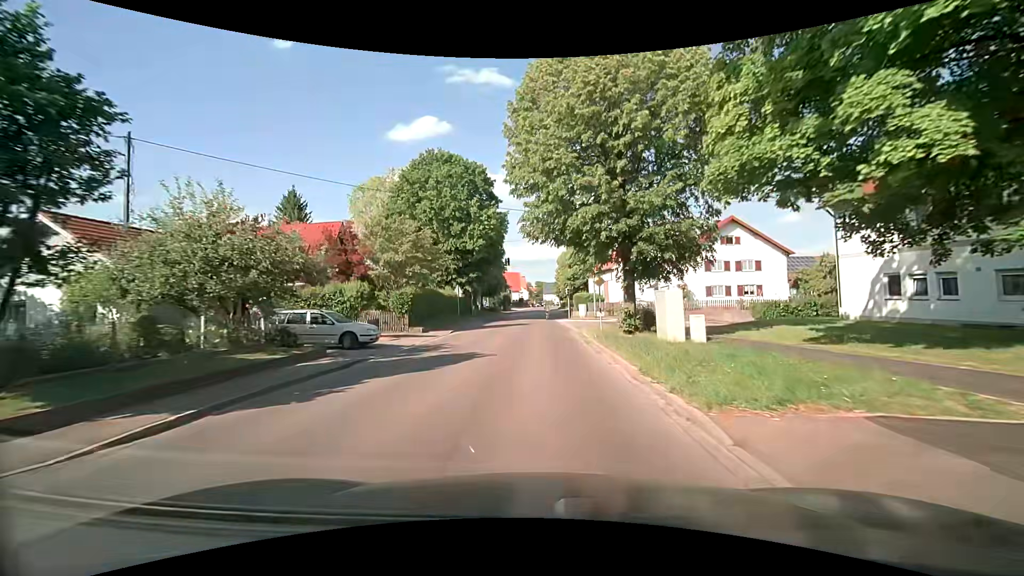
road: secondary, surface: asphalt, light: Day
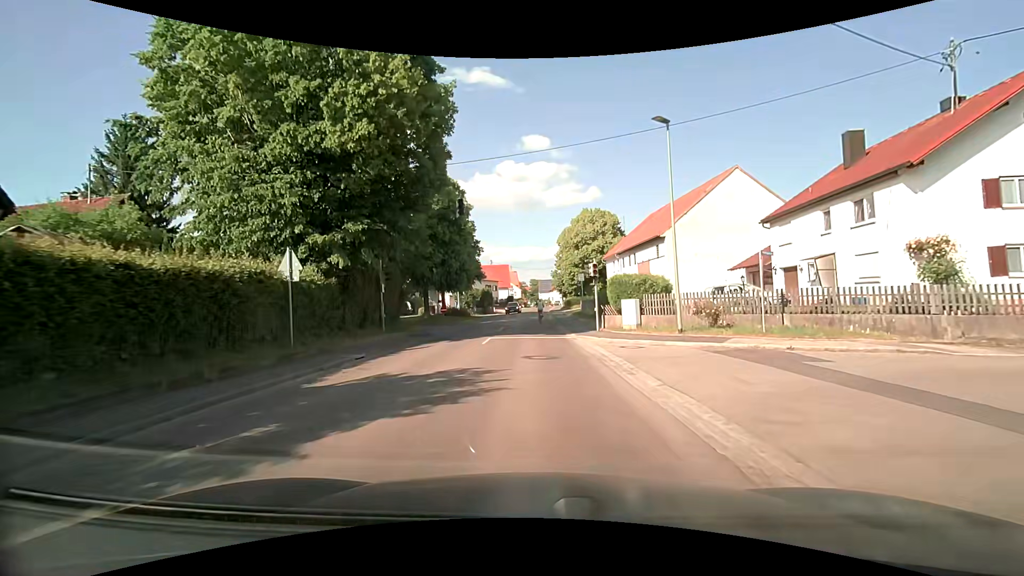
(-0.2, +30.0) m; 0°
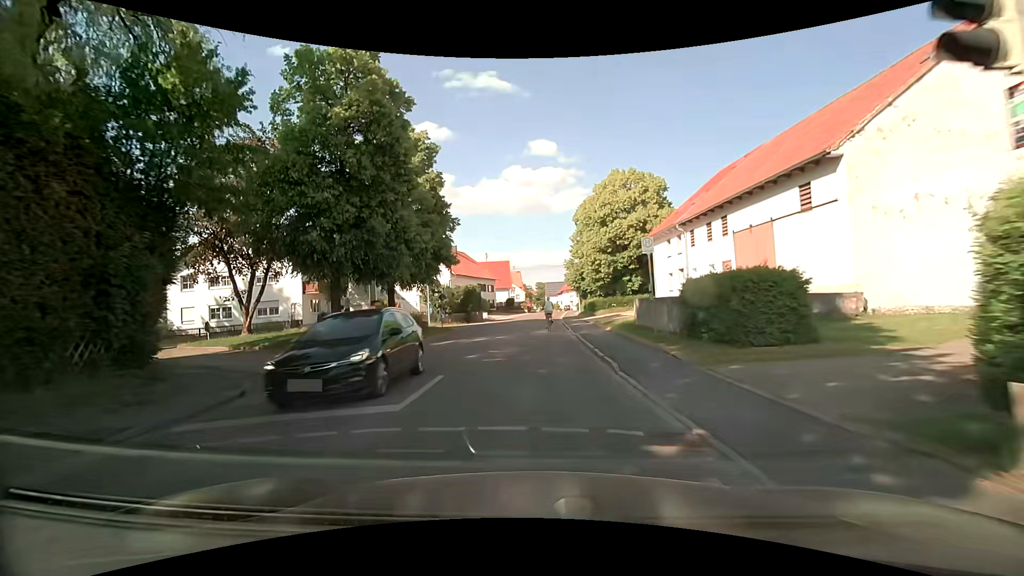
(-0.2, +21.4) m; 0°
(0, +10) (0, +20) (-1, +30) (-2, +40) (-3, +50) (-2, +60) (0, +70) (+1, +80) (+2, +90) (+3, +100) m
